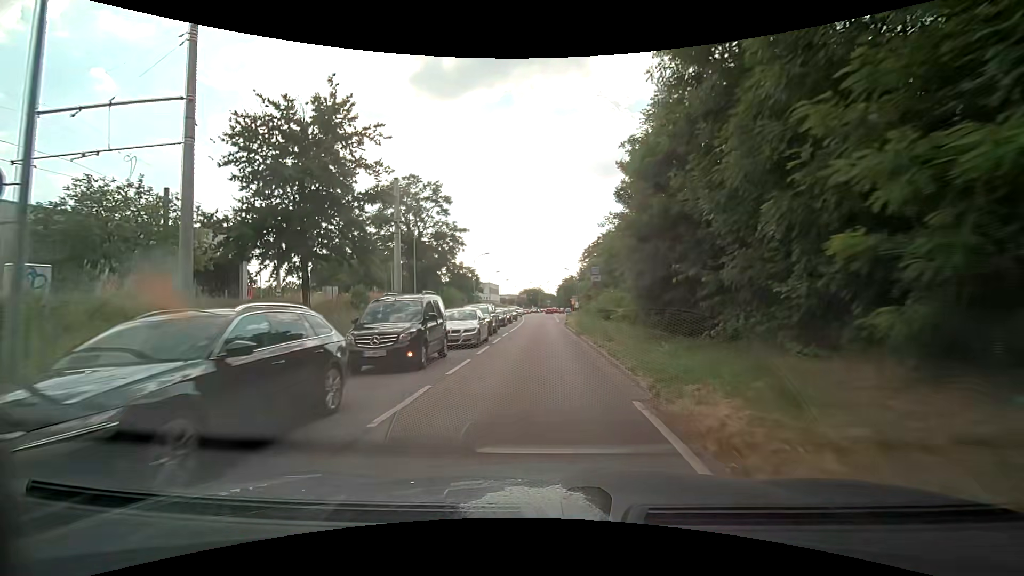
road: secondary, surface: asphalt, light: Day
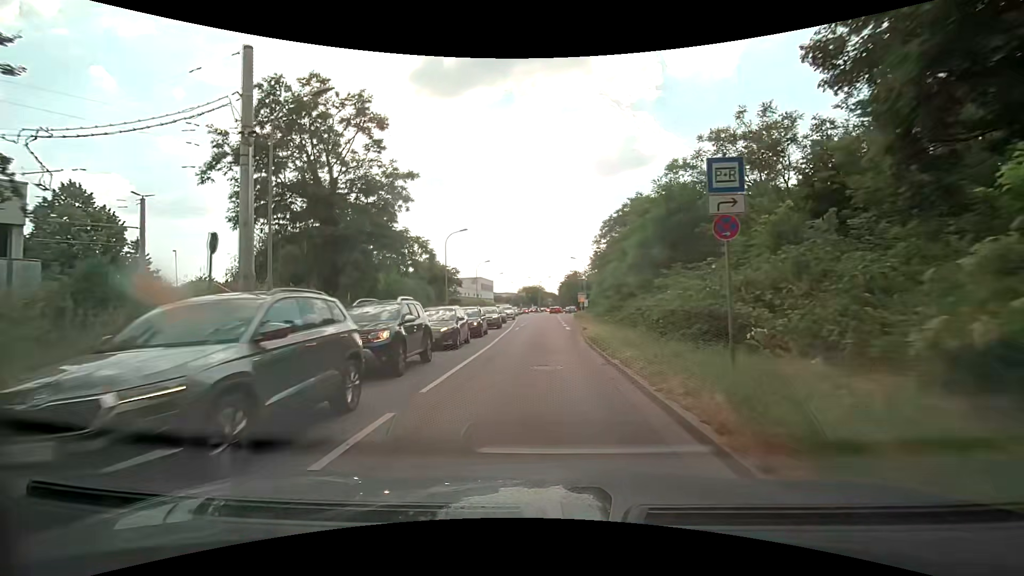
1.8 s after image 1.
(0.0, +20.4) m; 0°
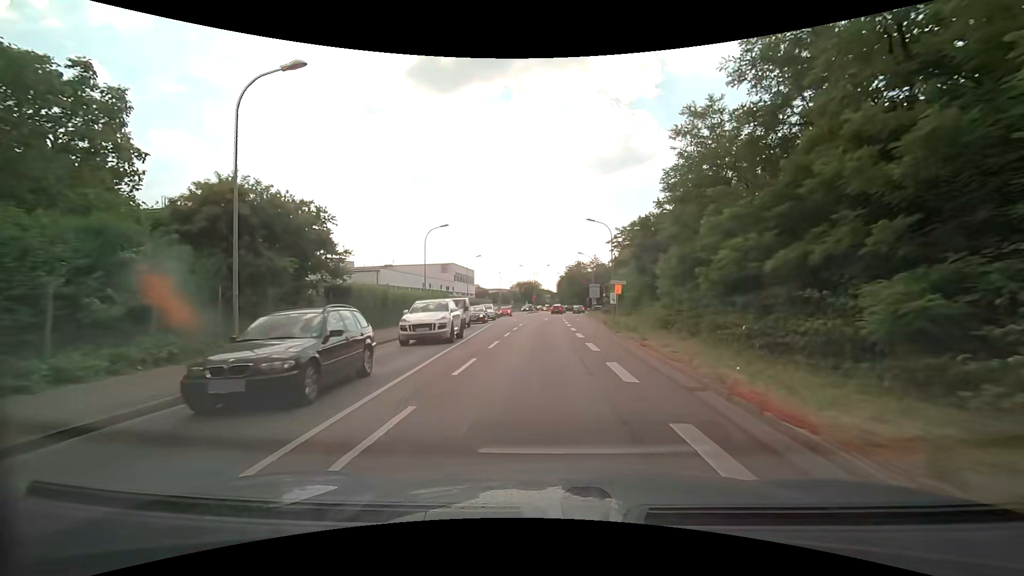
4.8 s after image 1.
(-0.1, +33.4) m; 0°
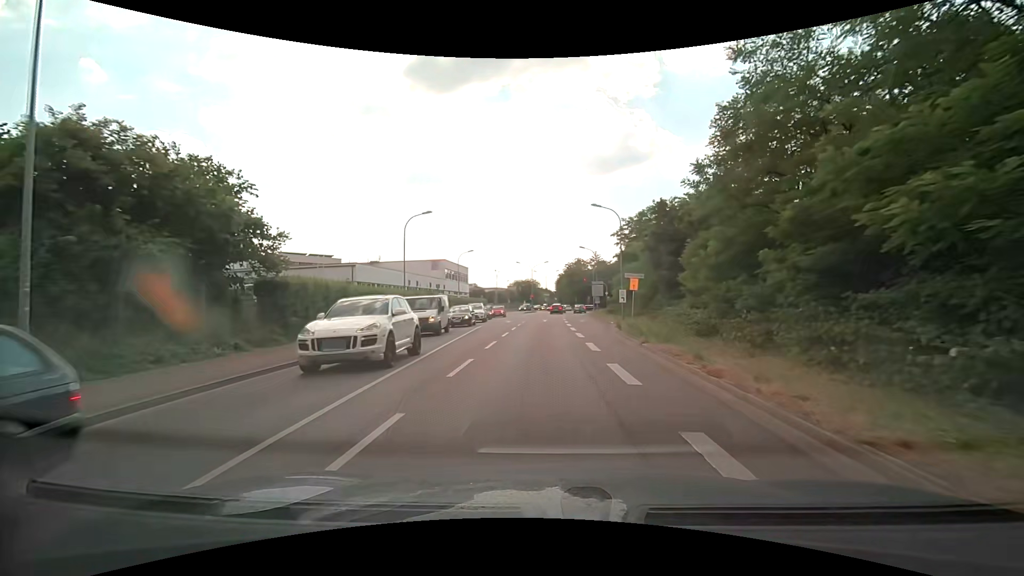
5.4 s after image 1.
(0.0, +6.4) m; +1°
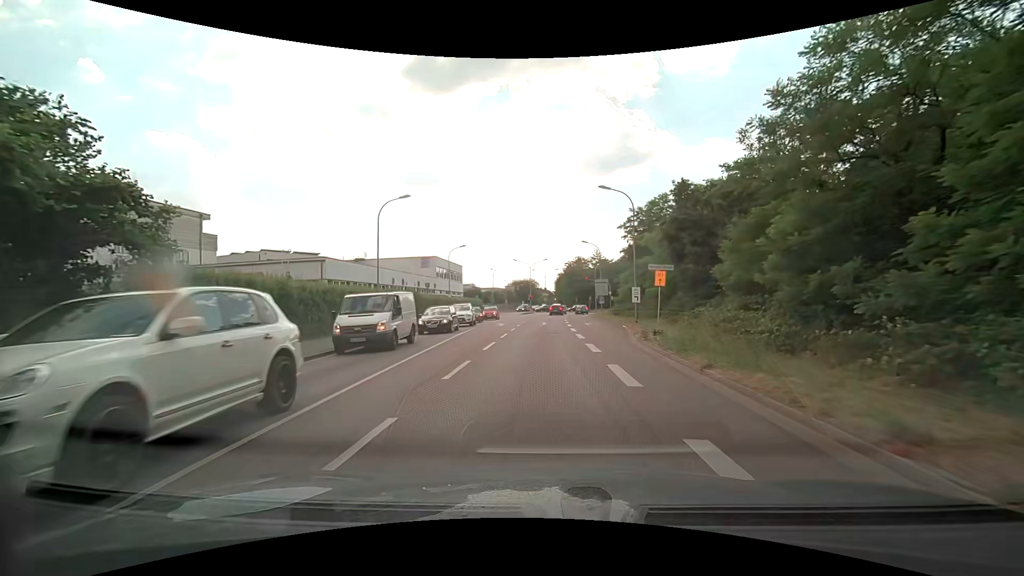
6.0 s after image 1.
(0.0, +6.2) m; 0°
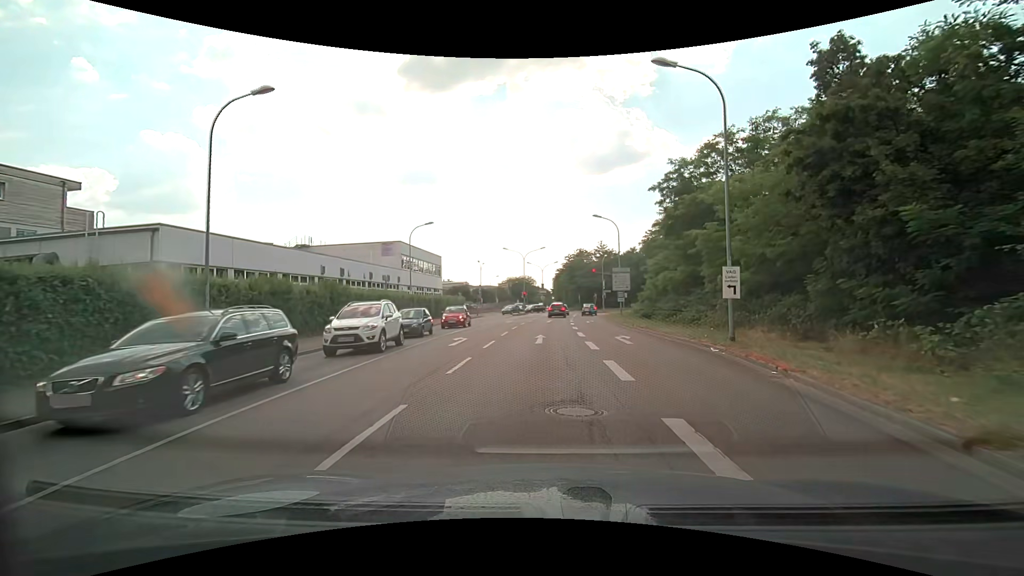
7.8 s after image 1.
(-0.1, +17.1) m; -1°
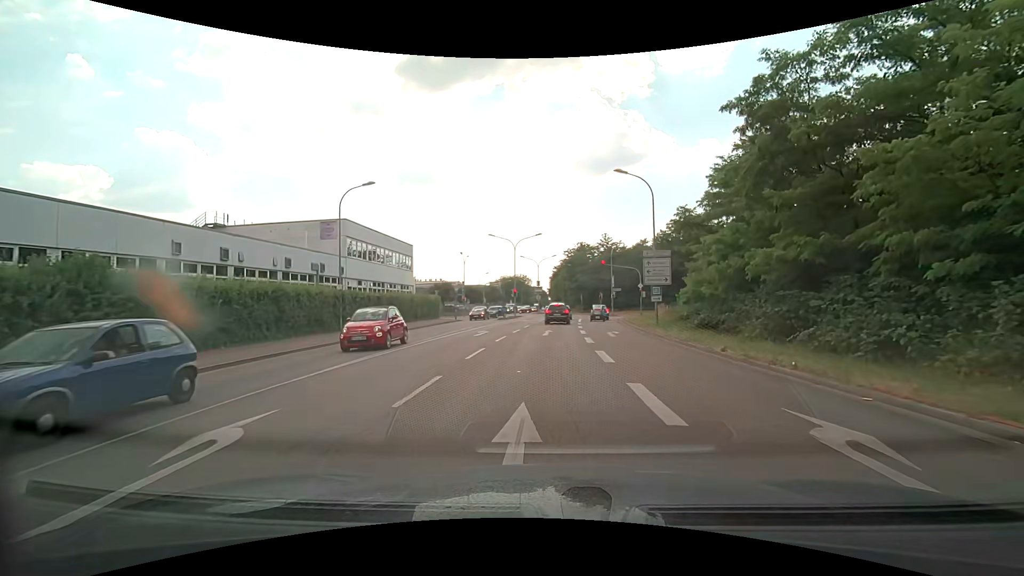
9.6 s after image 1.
(+0.1, +15.1) m; +1°
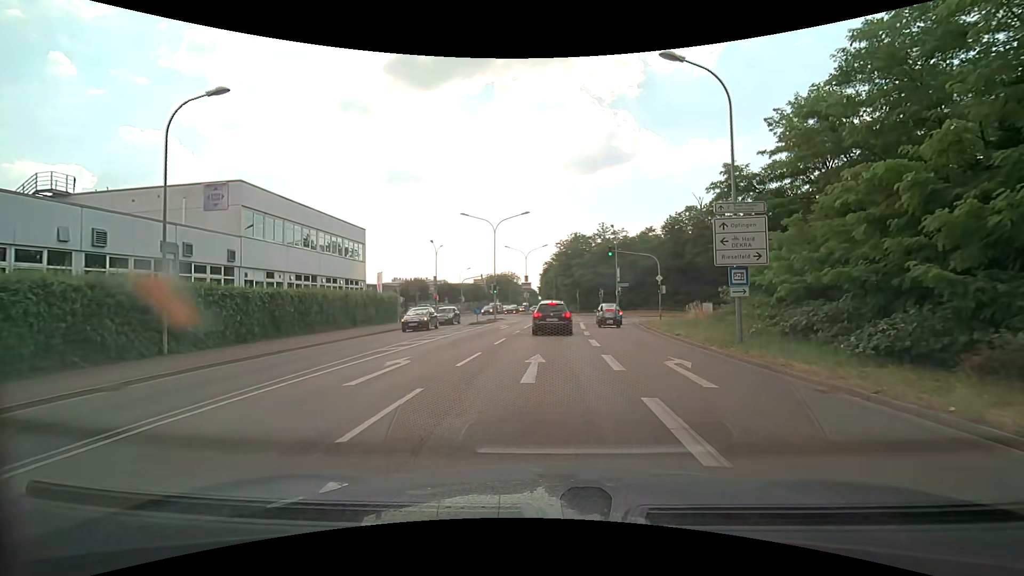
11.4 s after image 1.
(+0.1, +13.5) m; +2°
(0, +10) (0, +20) (0, +30) (+1, +40) (+1, +50) (+1, +60) (+1, +70) (0, +80) (-1, +90) (-2, +100) m
